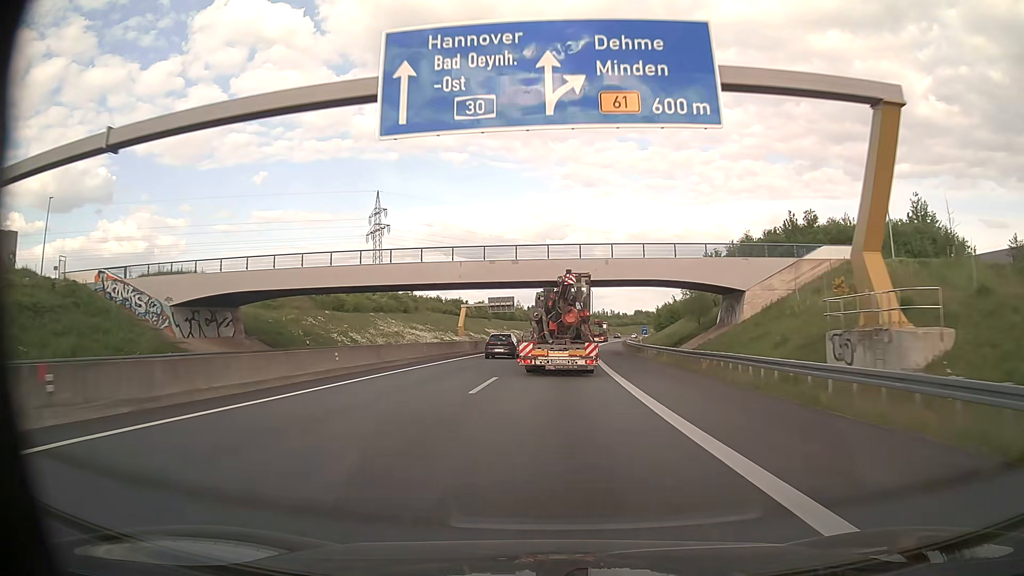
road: motorway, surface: asphalt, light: Day
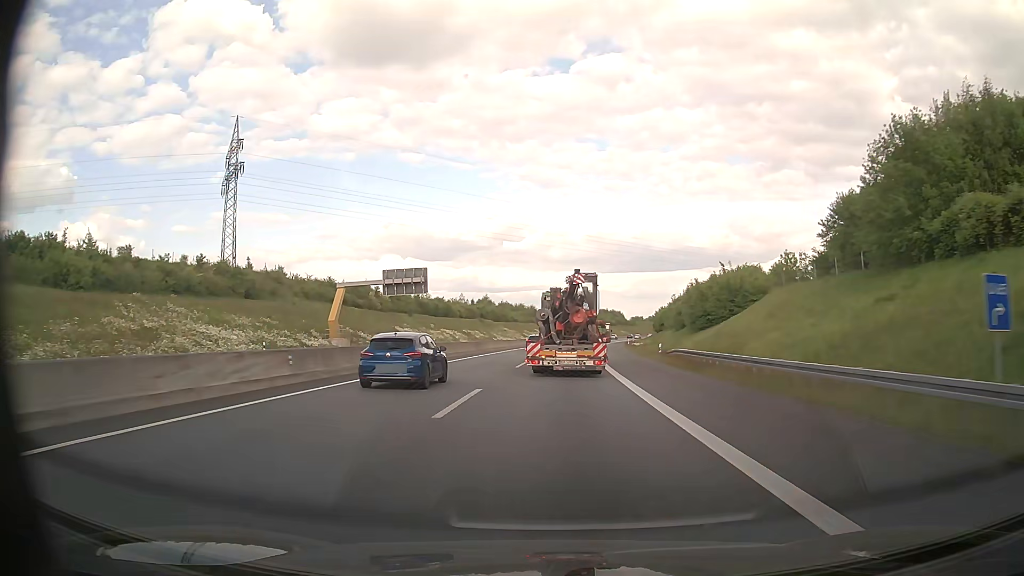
(+1.8, +59.4) m; +2°
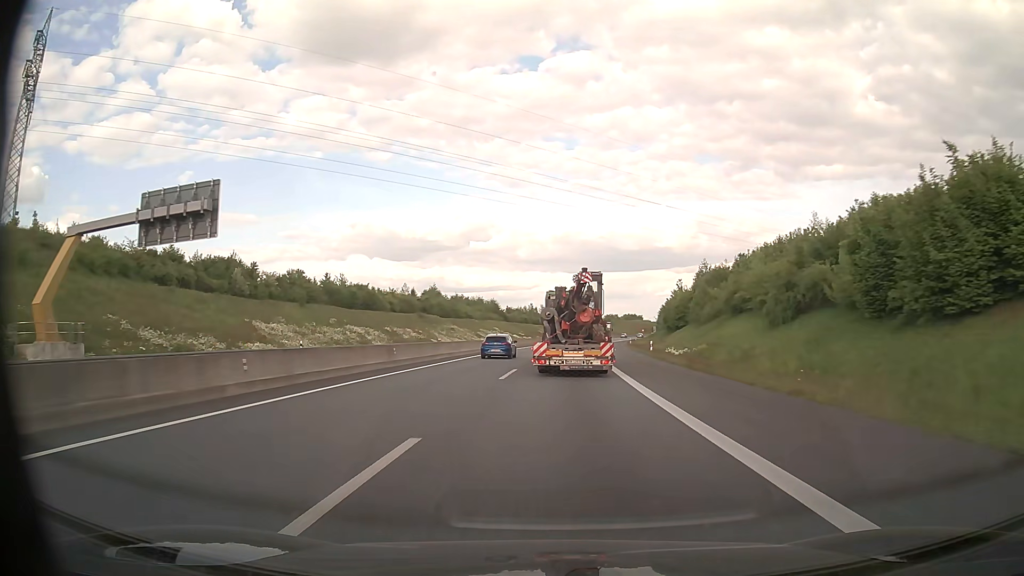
(+2.0, +44.5) m; +4°
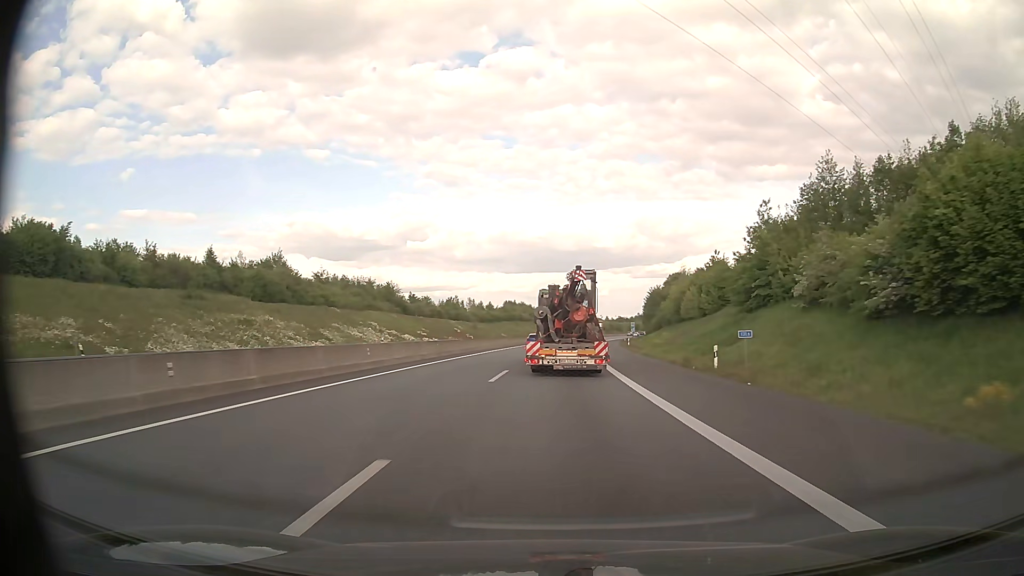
(+3.3, +74.2) m; +5°
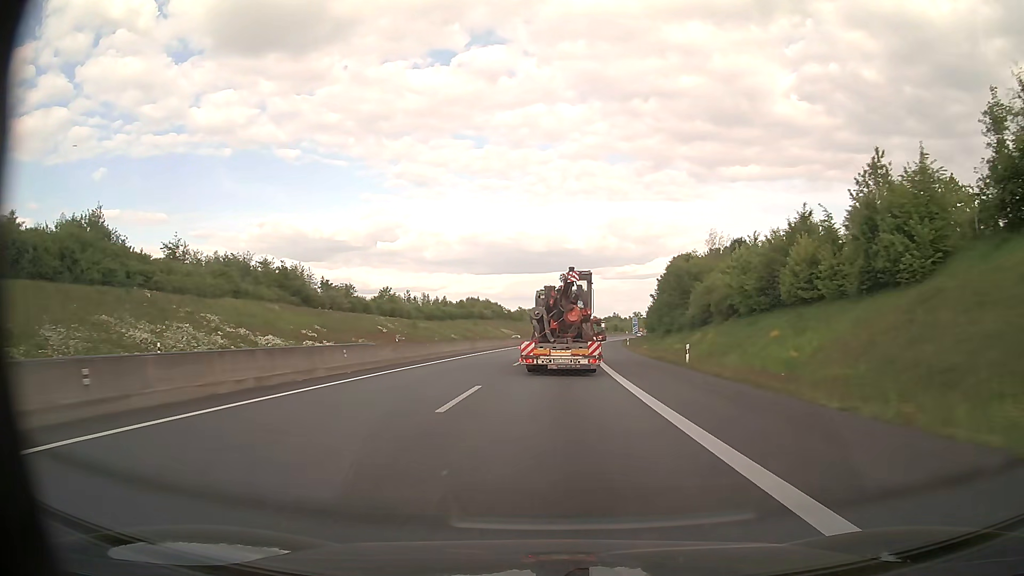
(+1.1, +43.9) m; +3°
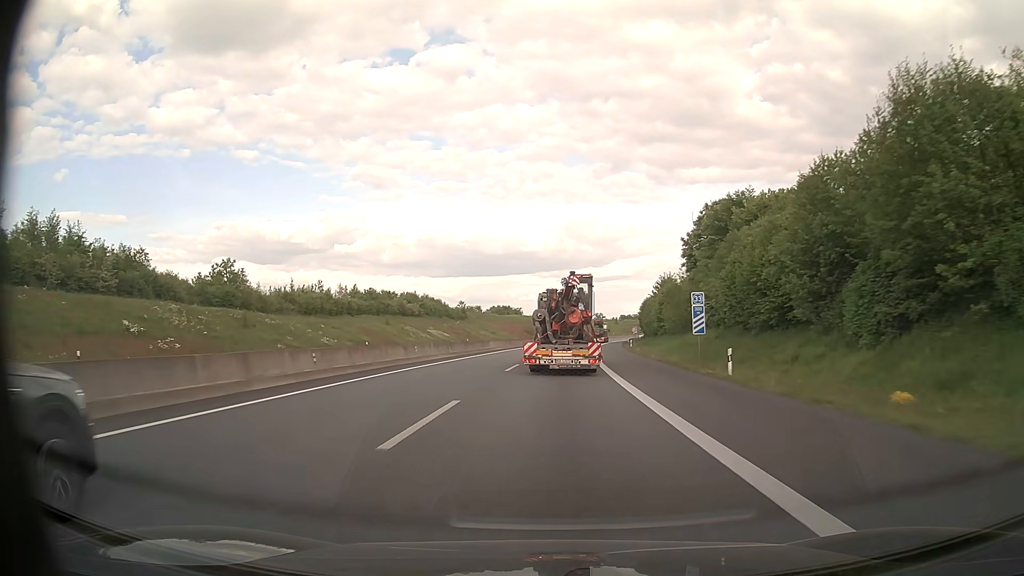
(+1.9, +58.2) m; +4°
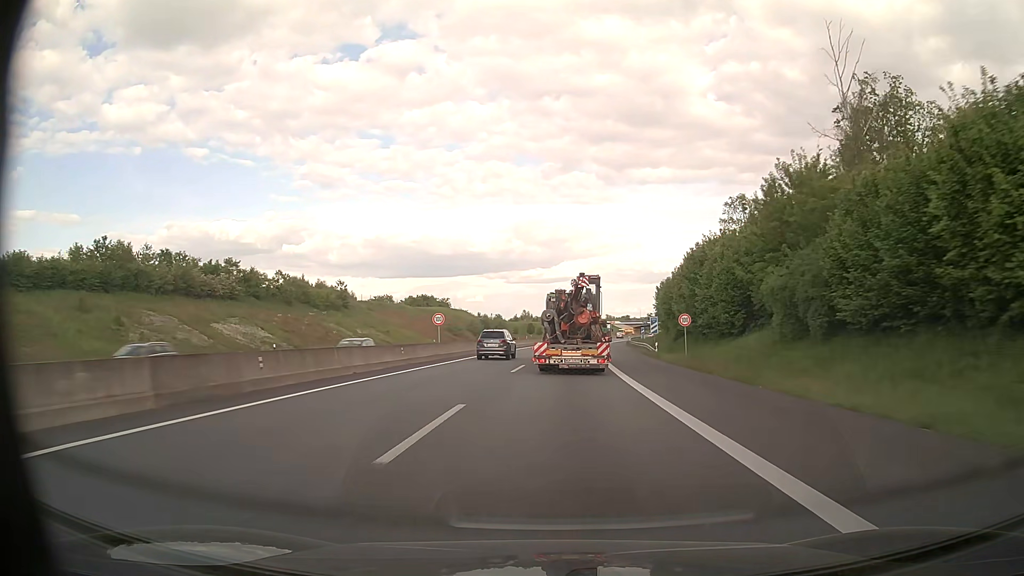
(+3.0, +73.5) m; +5°
(0, +10) (0, +20) (+1, +30) (+1, +40) (+1, +50) (+2, +60) (+3, +70) (+4, +80) (+5, +90) (+6, +100) m
